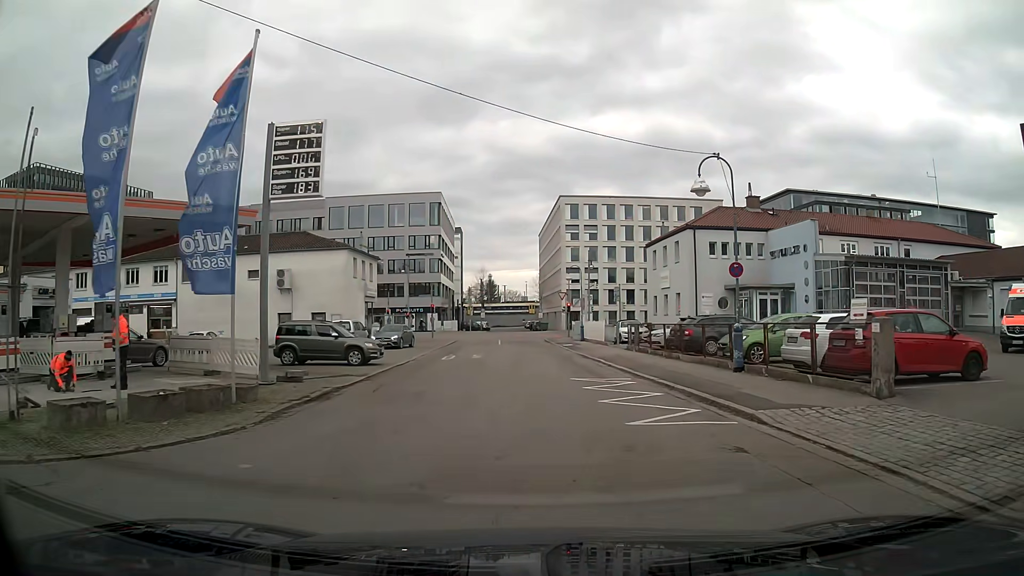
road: residential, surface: asphalt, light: Day
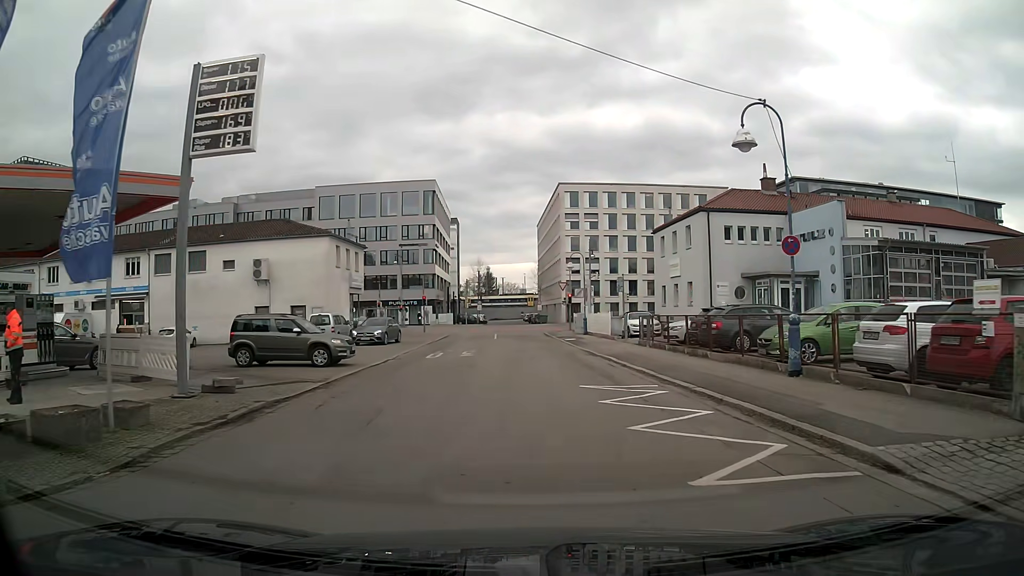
(0.0, +4.0) m; +1°
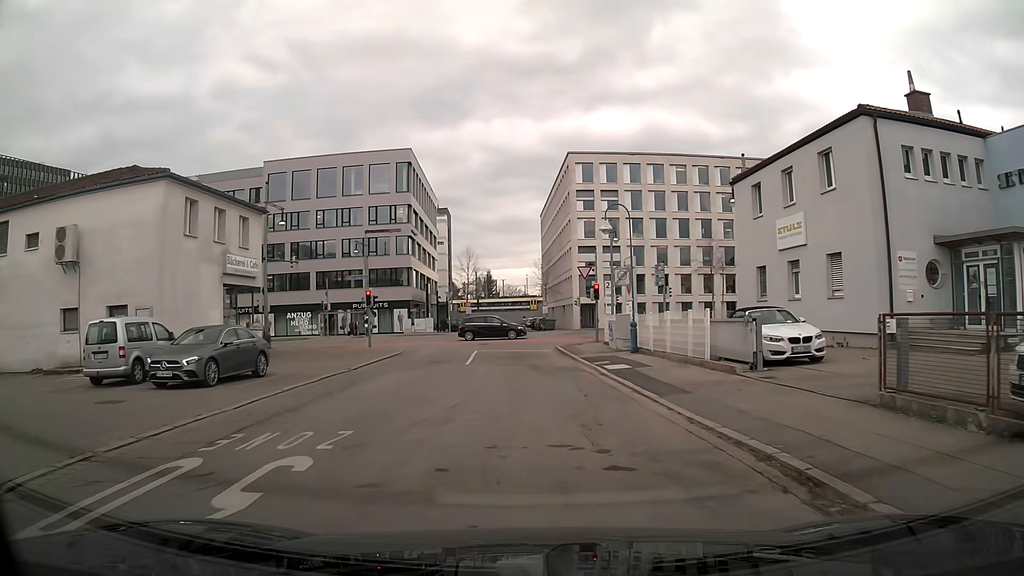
(0.0, +20.6) m; 0°
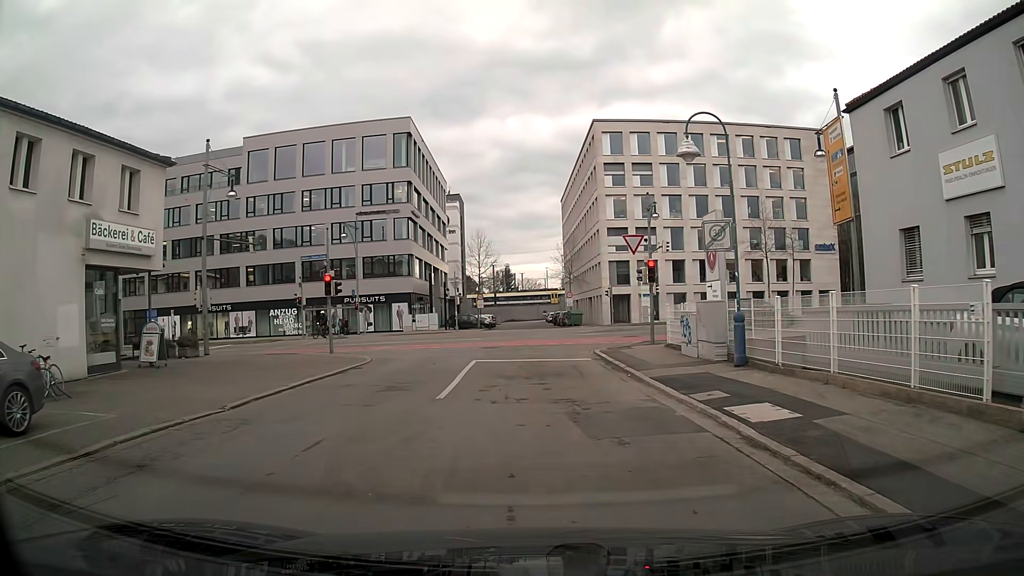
(-0.2, +10.6) m; -2°
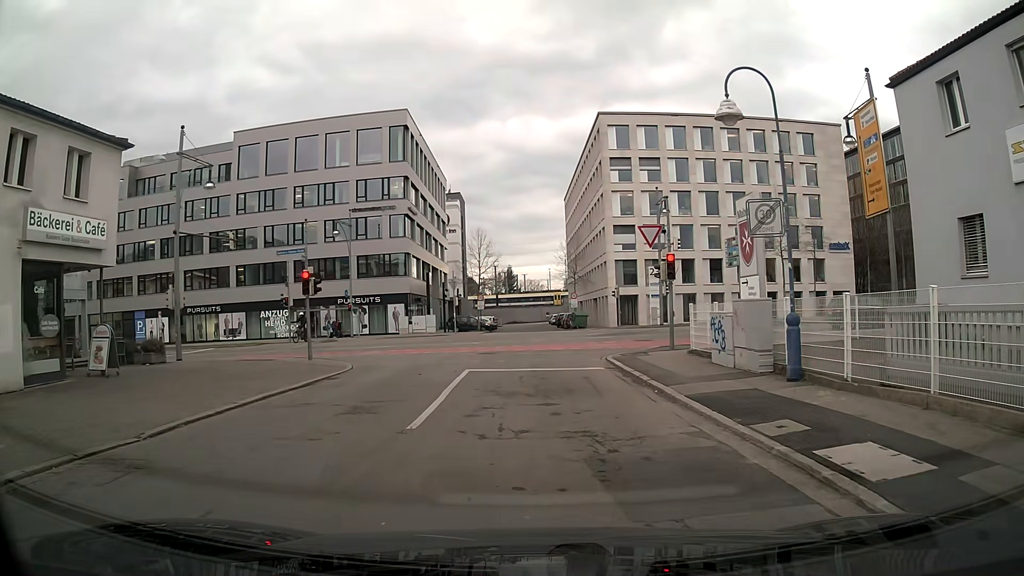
(0.0, +2.9) m; 0°
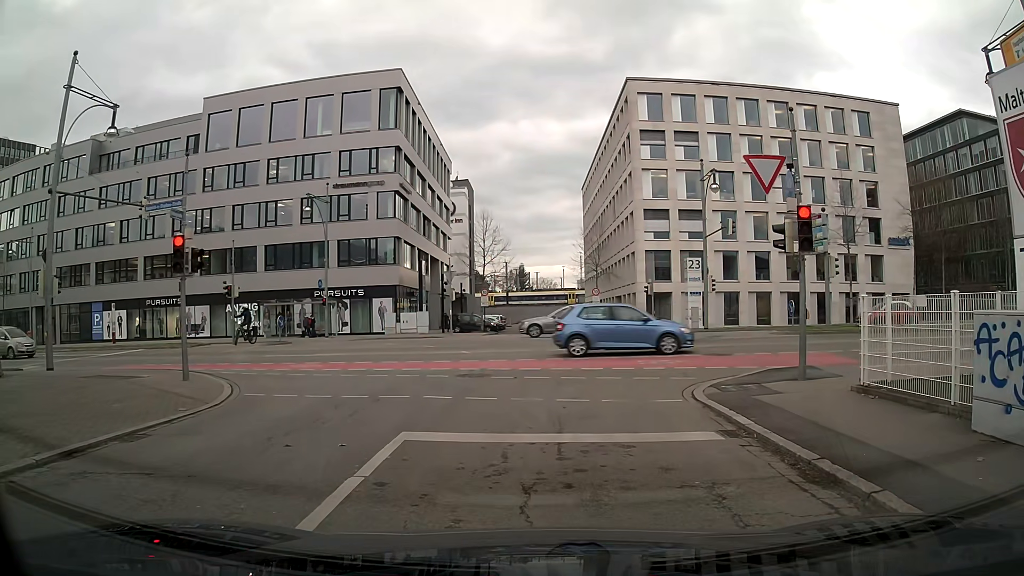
(-0.1, +9.5) m; -1°
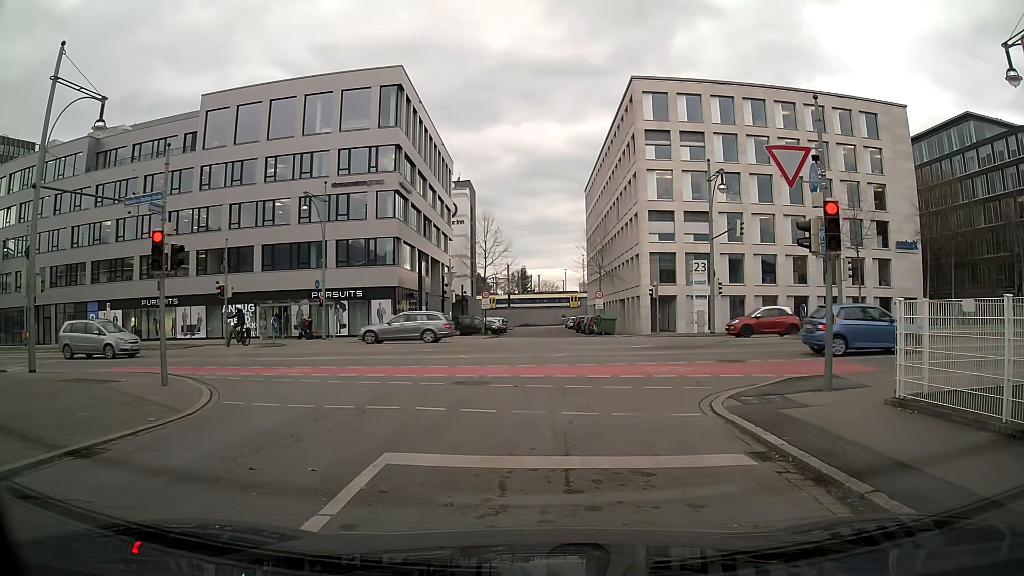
(0.0, +1.0) m; 0°
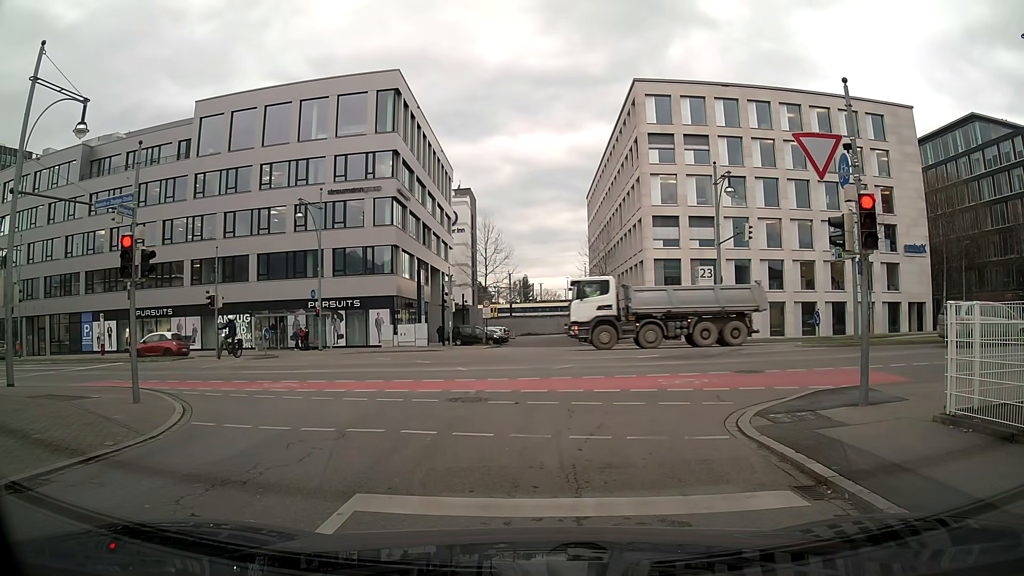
(0.0, +1.2) m; 0°
